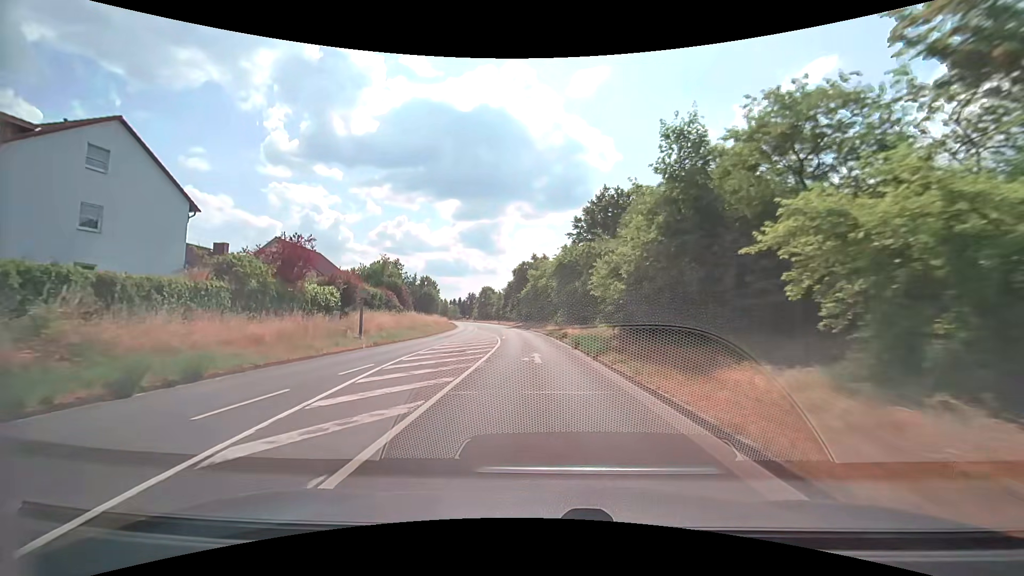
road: secondary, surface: asphalt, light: Day
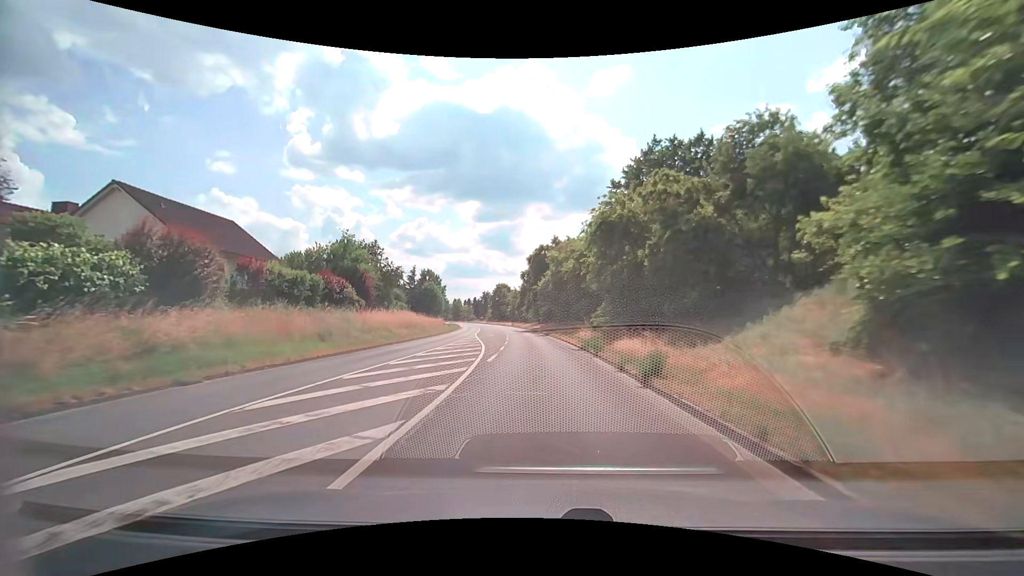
(-0.3, +21.7) m; -2°
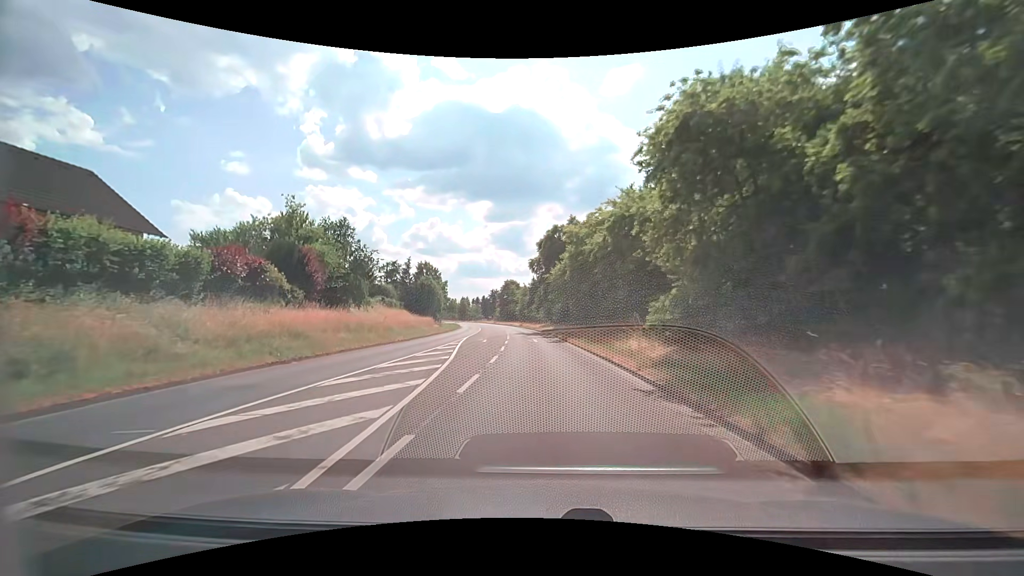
(-0.1, +14.5) m; -1°
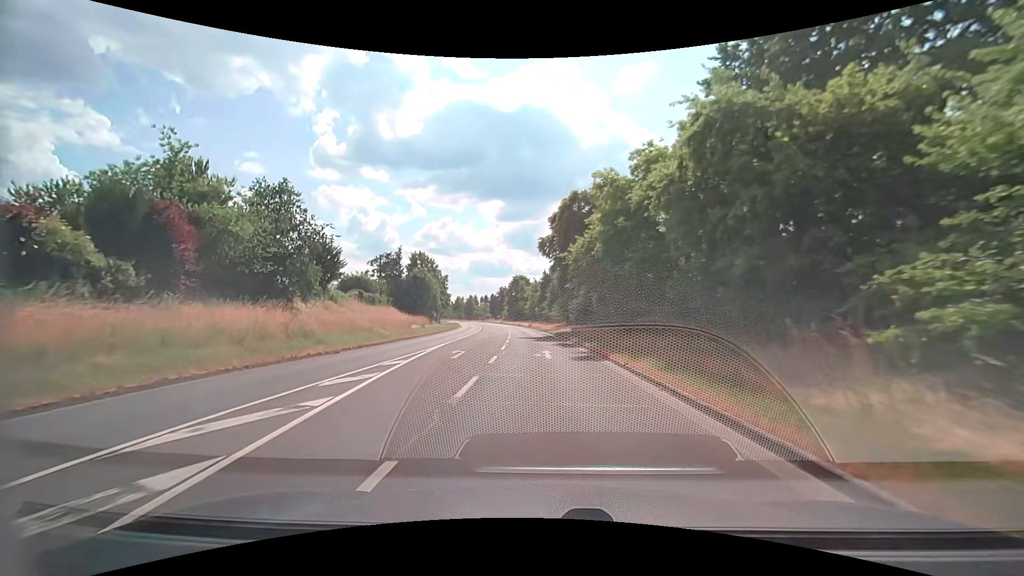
(-0.2, +14.6) m; -1°
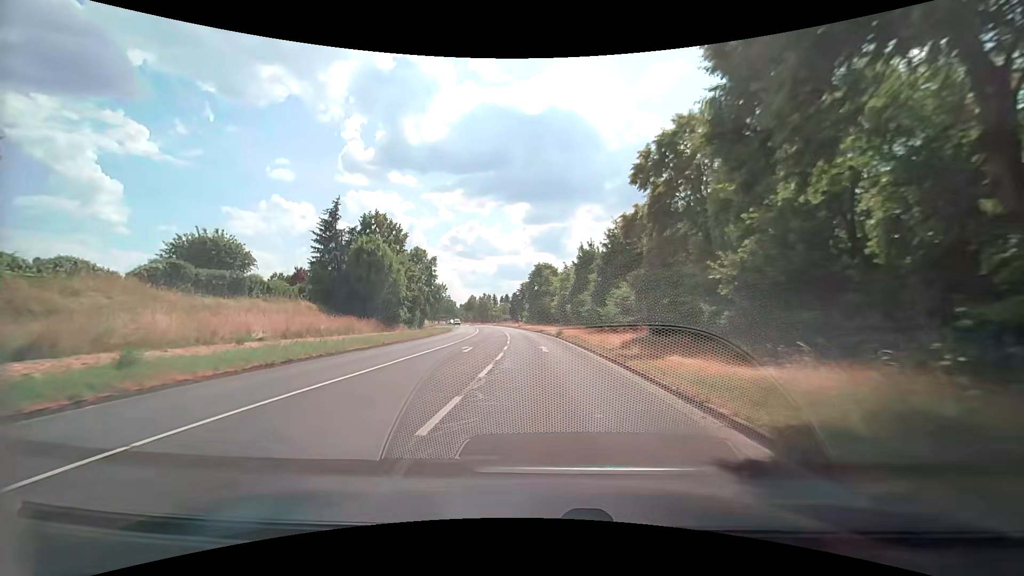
(-0.9, +36.5) m; -3°
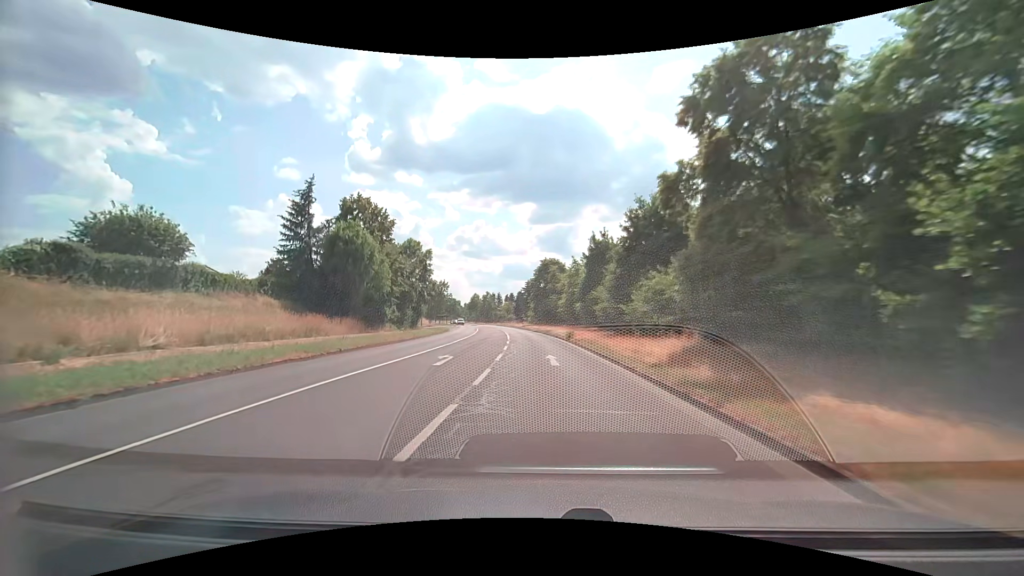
(0.0, +7.3) m; -1°
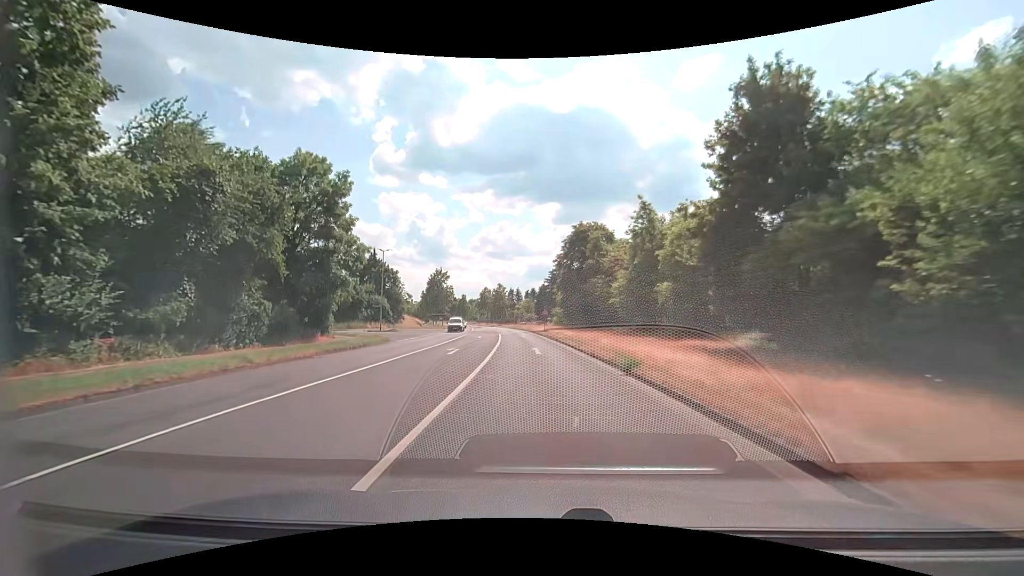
(-0.7, +36.3) m; -2°
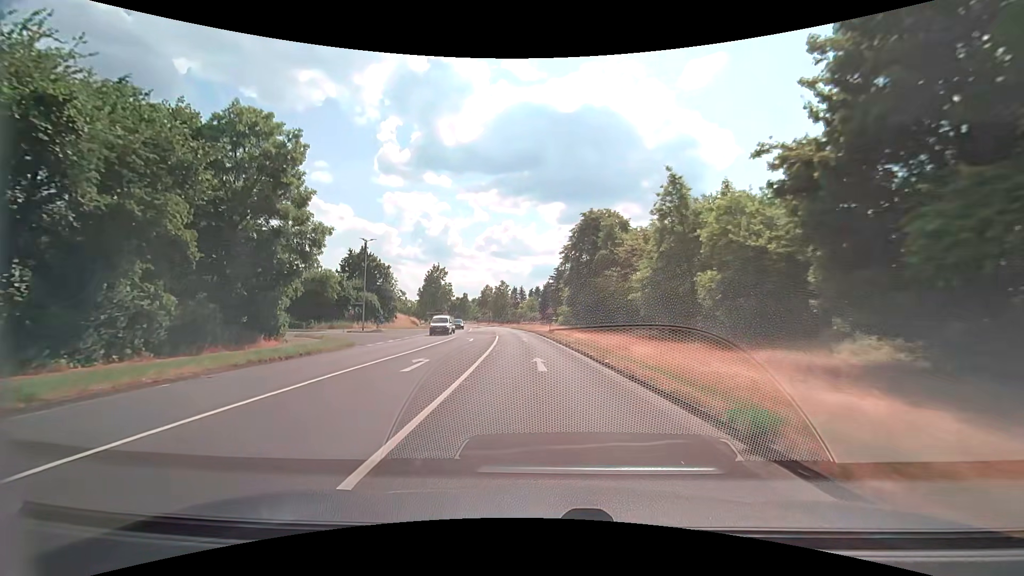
(0.0, +7.2) m; -1°
(0, +10) (0, +20) (-1, +30) (-2, +40) (-3, +50) (-4, +60) (-5, +70) (-6, +80) (-8, +89) (-10, +99) m
